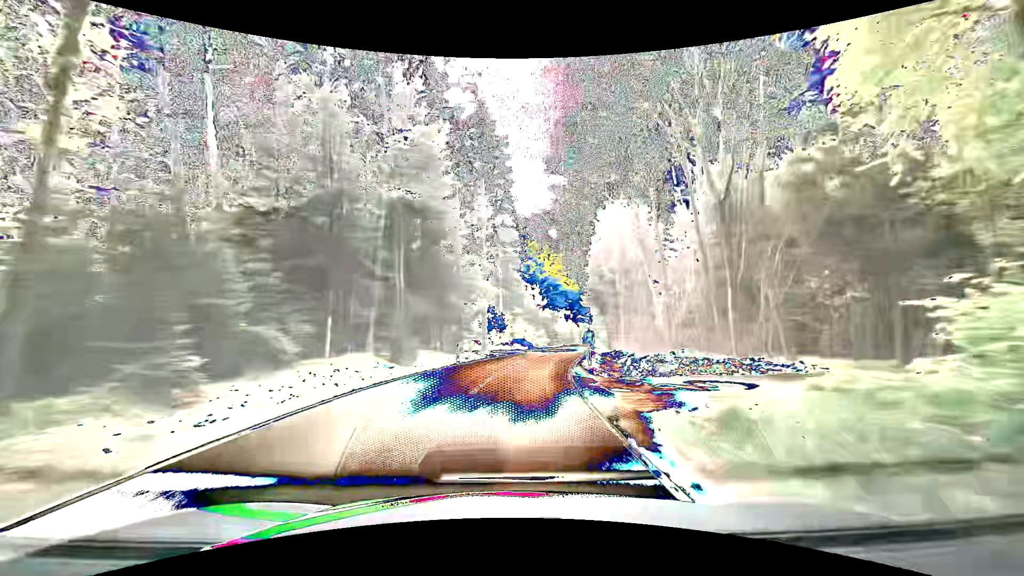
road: tertiary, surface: asphalt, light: Day
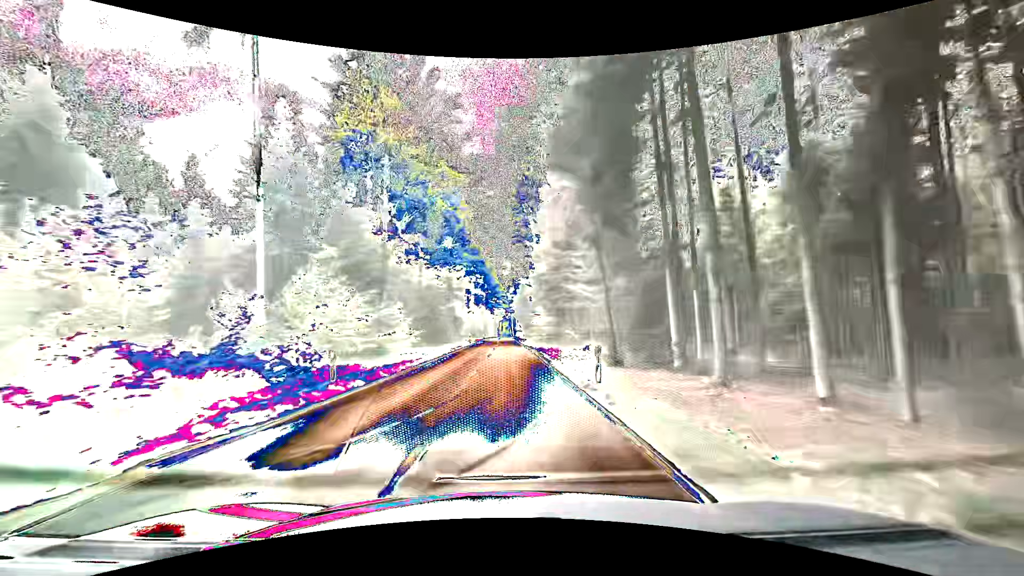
(+8.3, +57.2) m; +11°
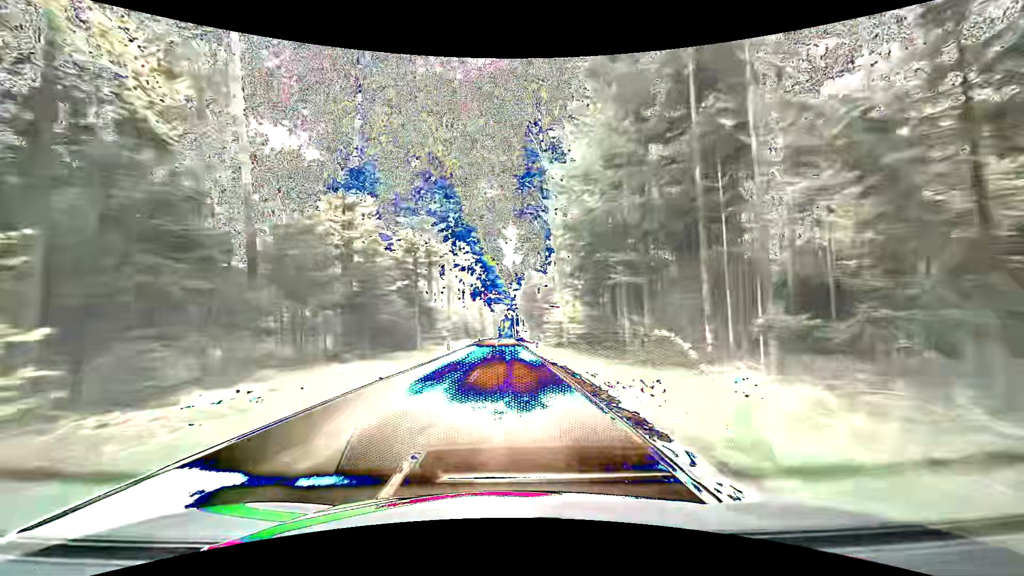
(-0.2, +24.5) m; -1°
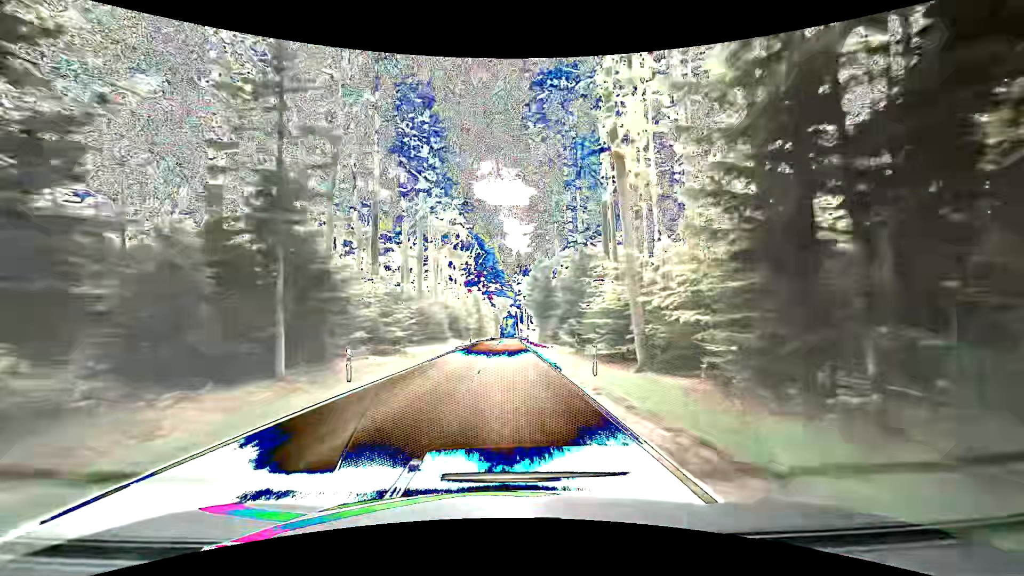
(-0.1, +24.6) m; 0°
(0, +10) (0, +20) (0, +30) (0, +40) (0, +50) (+1, +60) (+1, +70) (+1, +80) (+1, +90) (+1, +100) m
